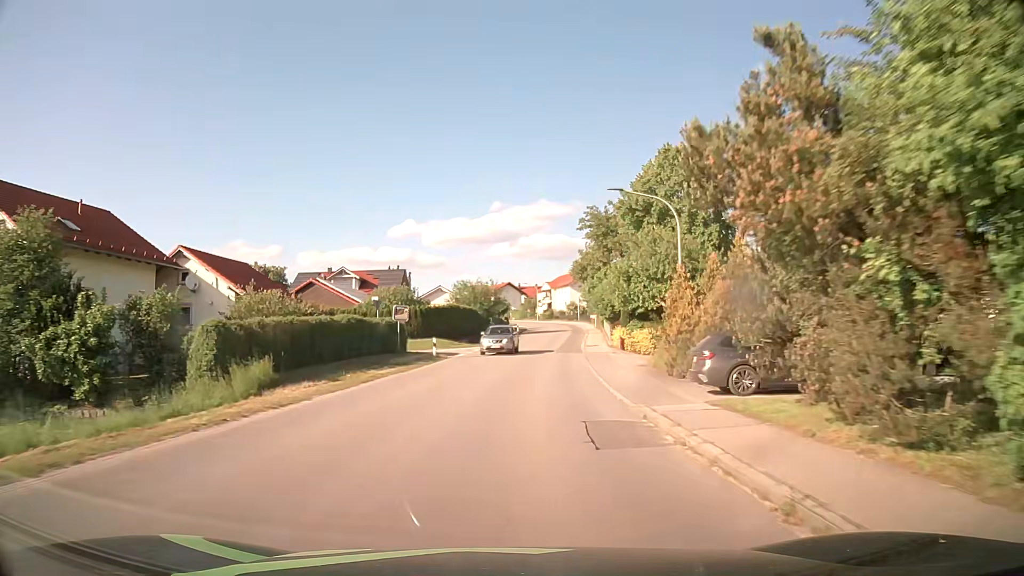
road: tertiary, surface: asphalt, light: Day
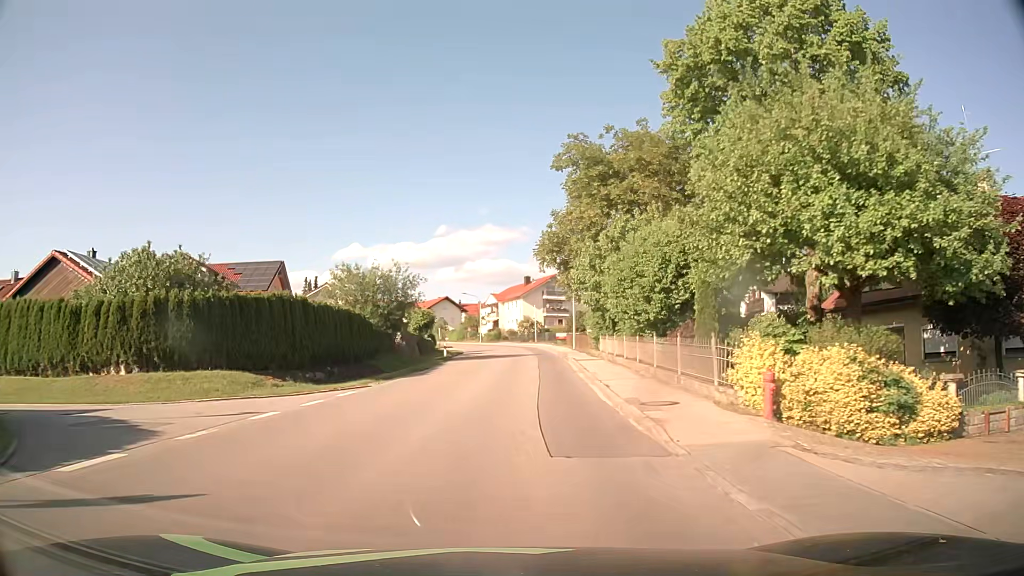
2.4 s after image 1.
(+1.5, +30.7) m; +5°
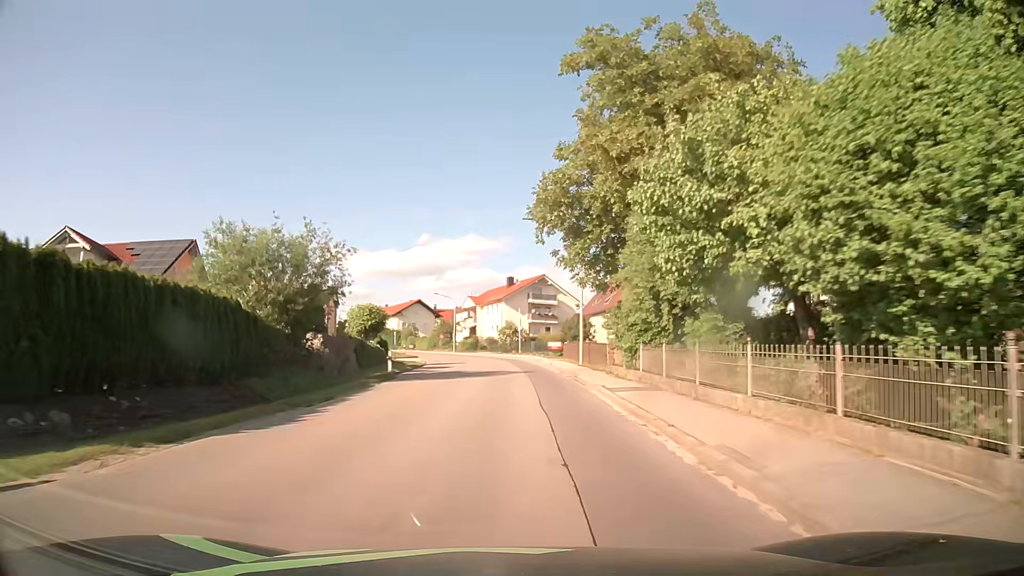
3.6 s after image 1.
(+0.2, +15.2) m; +1°
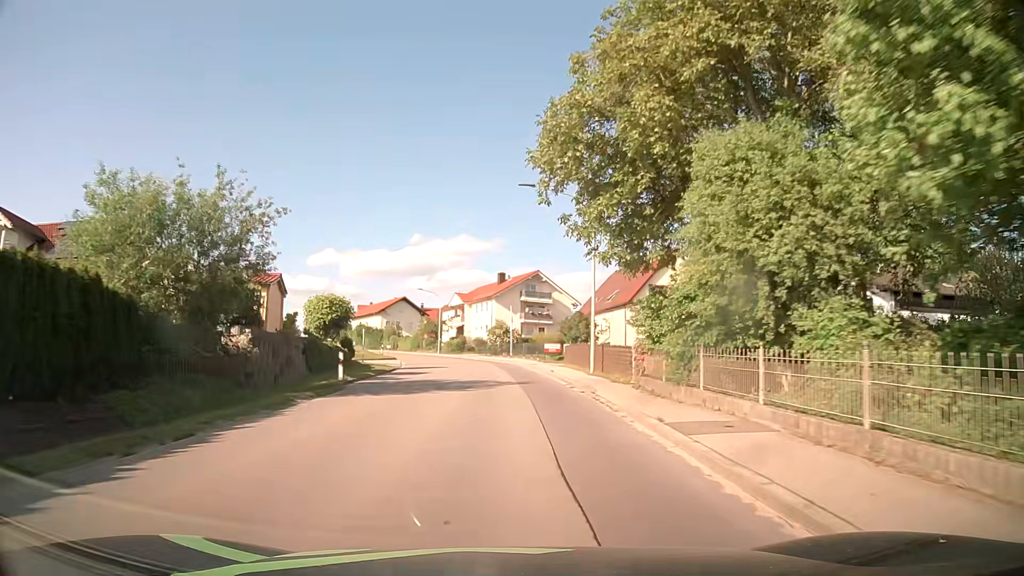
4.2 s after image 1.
(+0.1, +7.6) m; +1°
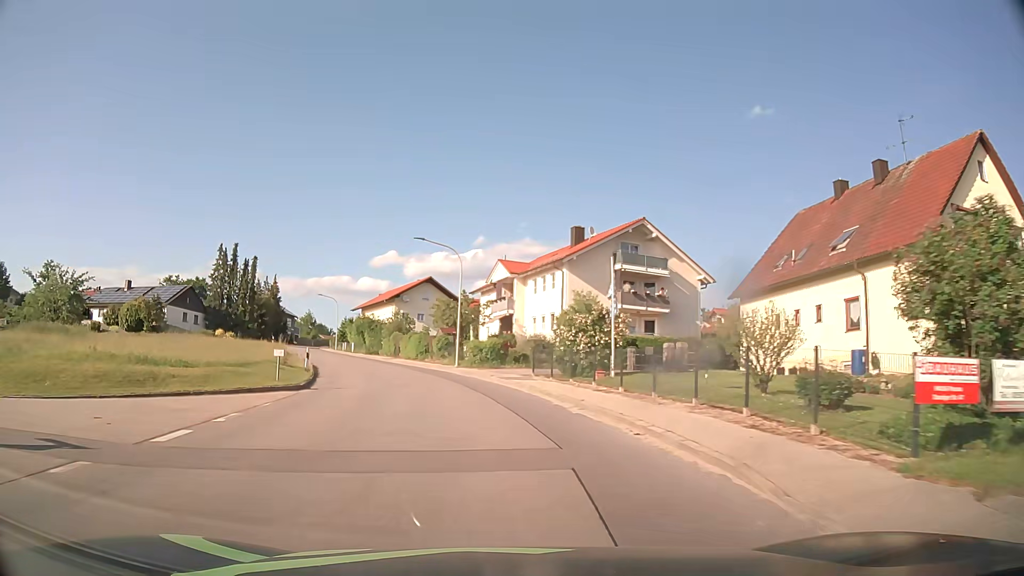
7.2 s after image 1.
(-0.9, +38.5) m; -5°
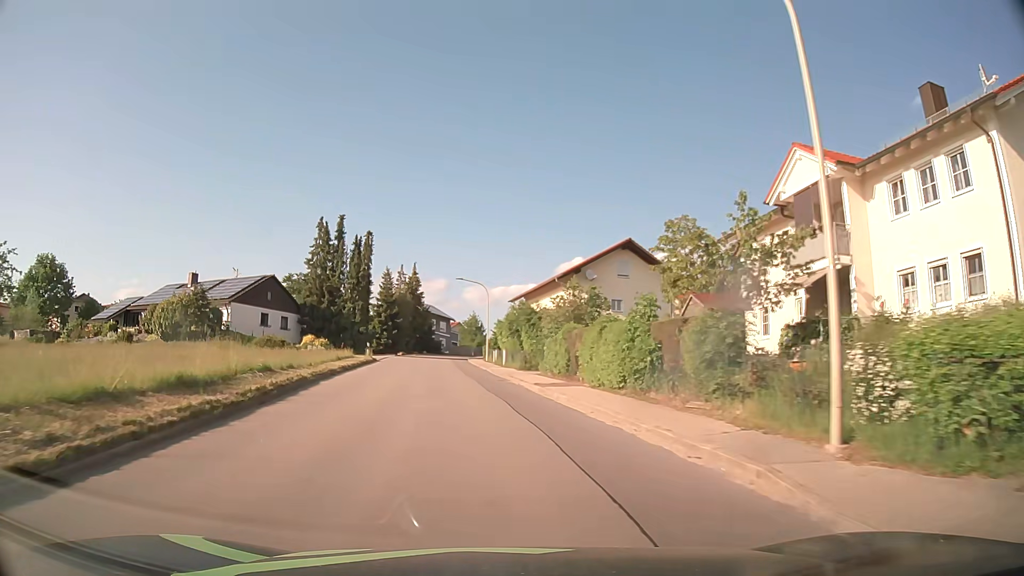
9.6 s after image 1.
(-3.9, +31.0) m; -16°
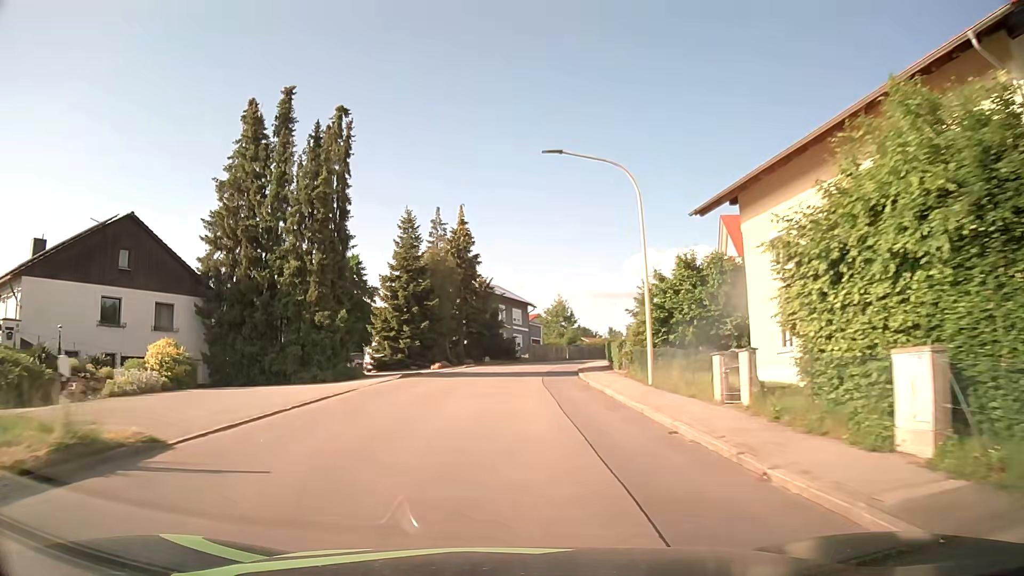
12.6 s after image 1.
(-3.8, +39.3) m; -7°
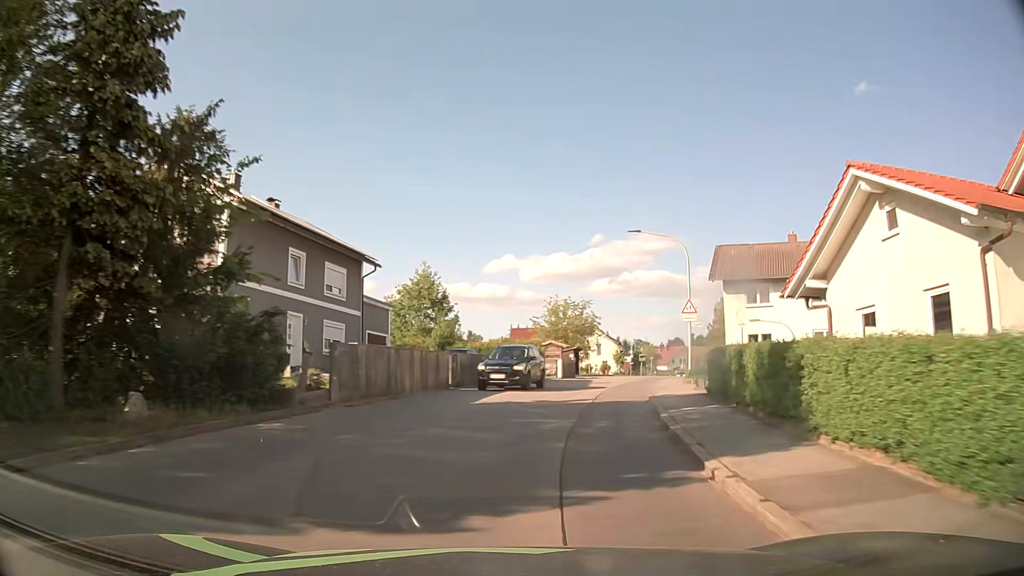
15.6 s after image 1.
(+2.0, +39.6) m; +12°
(0, +10) (+2, +20) (+4, +30) (+7, +39) (+10, +49) (+14, +58) (+17, +67) (+20, +77) (+24, +86) (+27, +96) m
